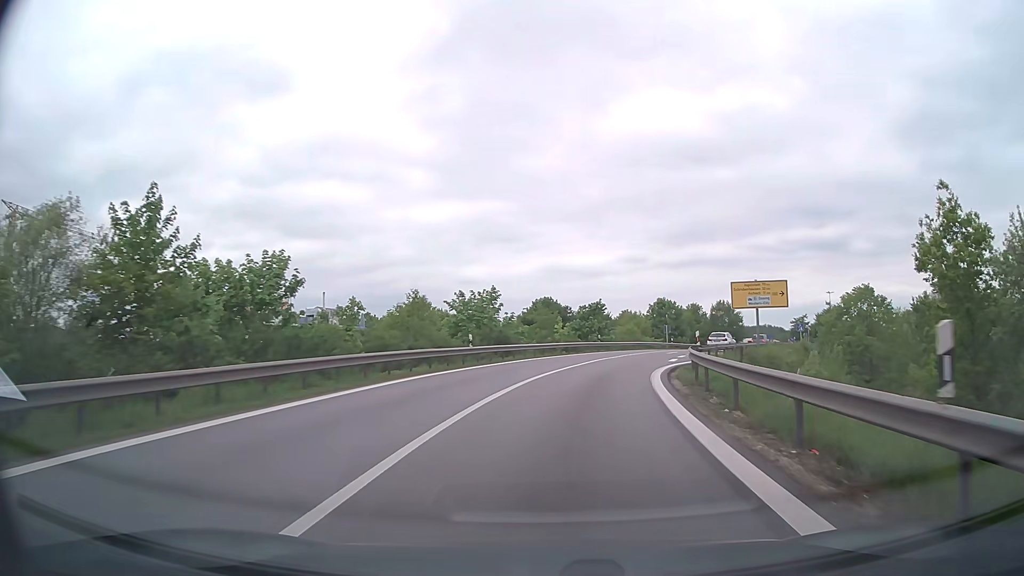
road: motorway_link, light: Day
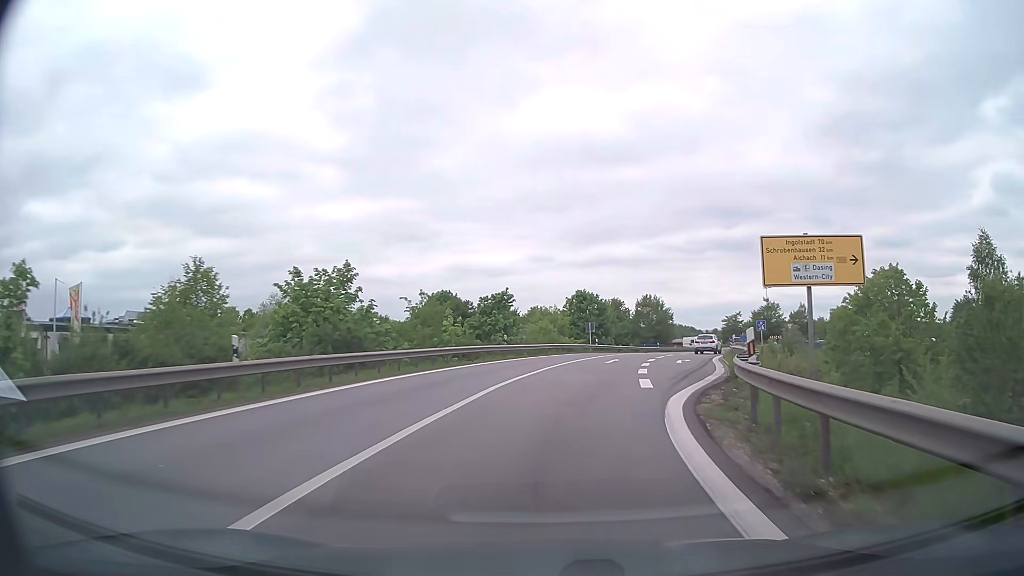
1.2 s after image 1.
(+1.1, +16.0) m; +7°
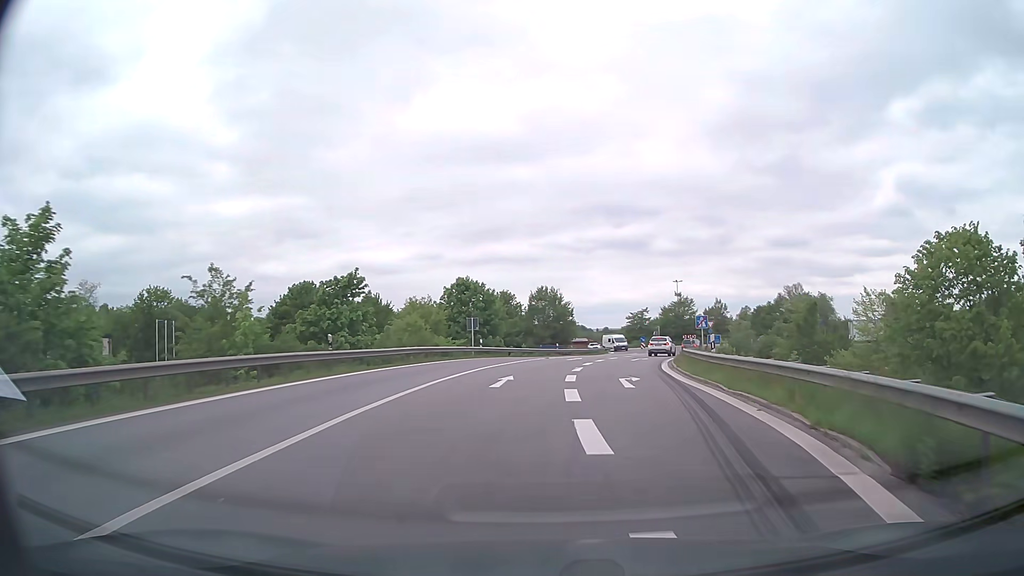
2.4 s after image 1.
(+1.4, +15.2) m; +10°
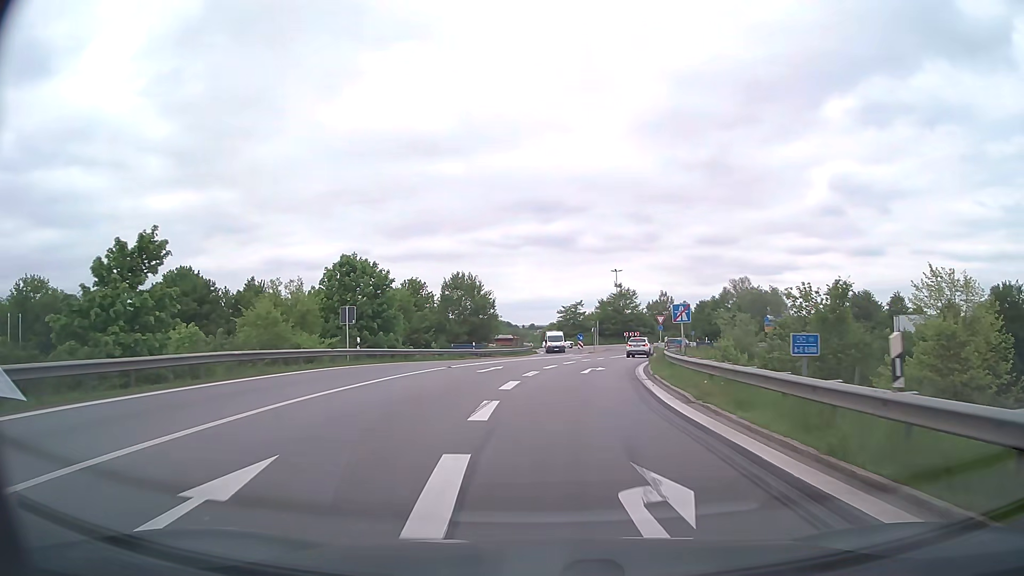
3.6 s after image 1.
(+0.9, +15.1) m; +6°
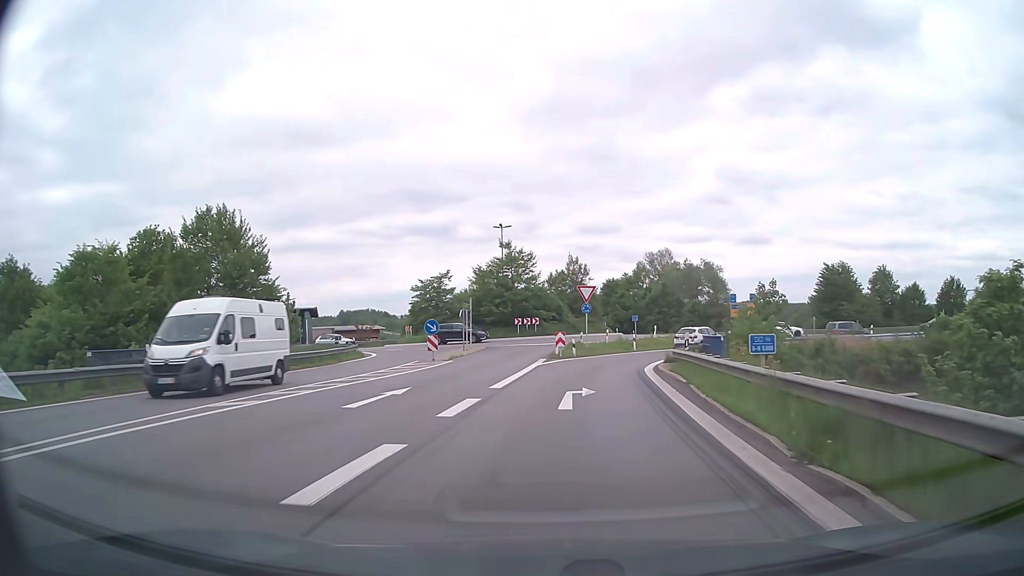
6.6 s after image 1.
(+3.0, +34.8) m; +10°
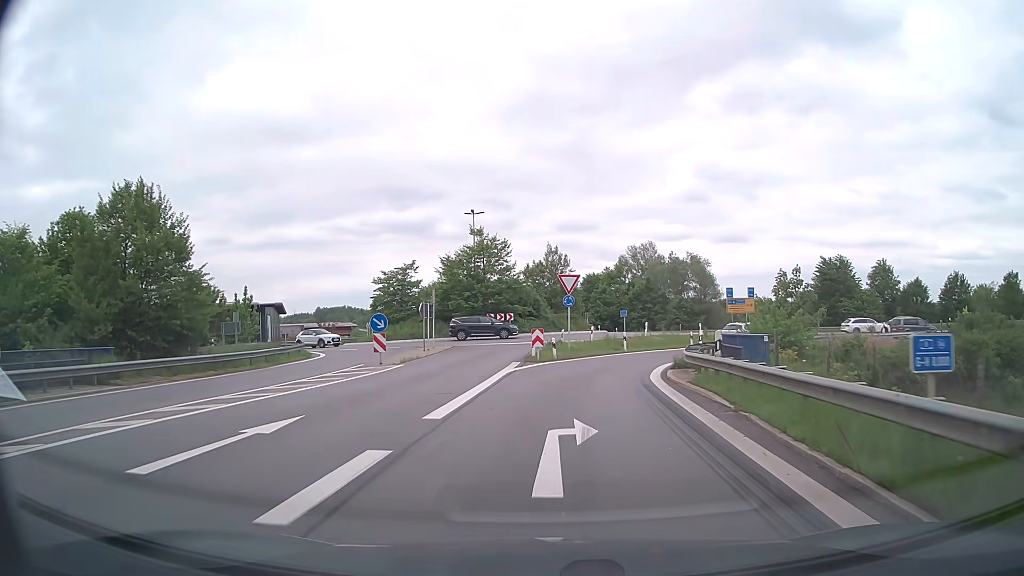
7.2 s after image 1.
(+0.1, +6.5) m; +1°
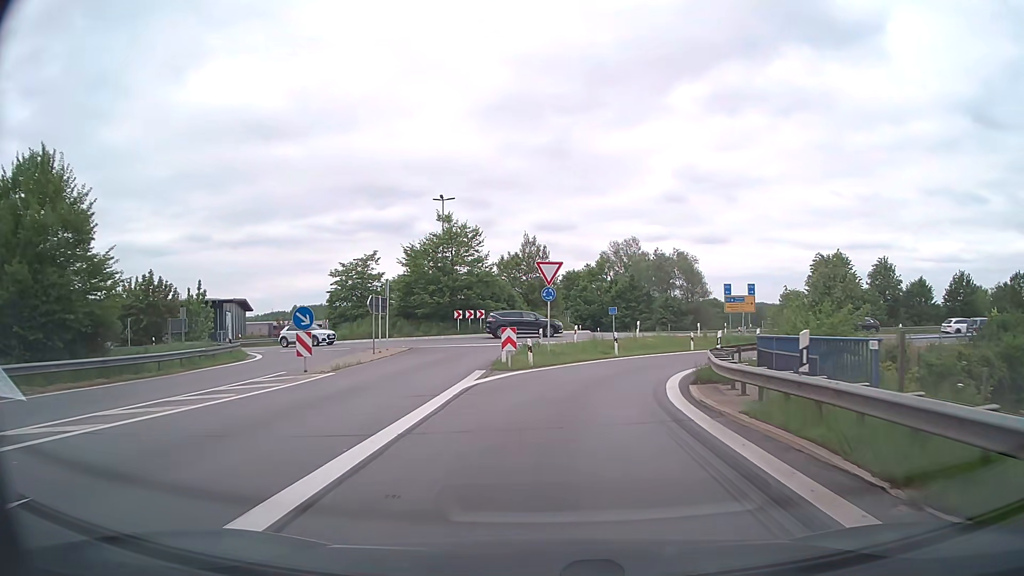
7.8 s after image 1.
(+0.1, +6.3) m; +2°
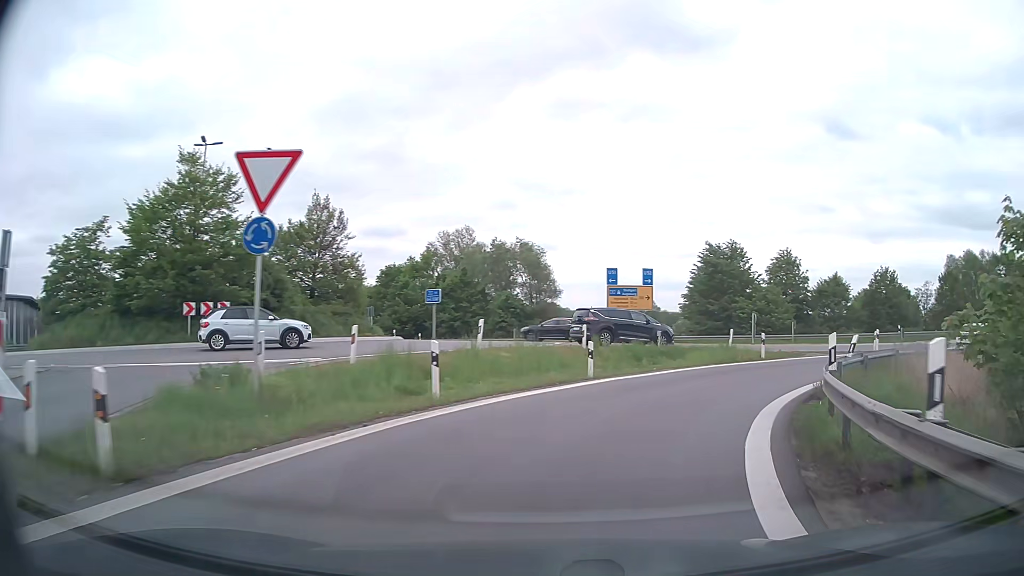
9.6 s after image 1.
(+1.6, +18.1) m; +14°
(+1, +10) (+6, +19) (+13, +26) (+22, +30) (+31, +33) (+41, +36) (+50, +39) (+60, +42) (+69, +46) (+78, +50) m
